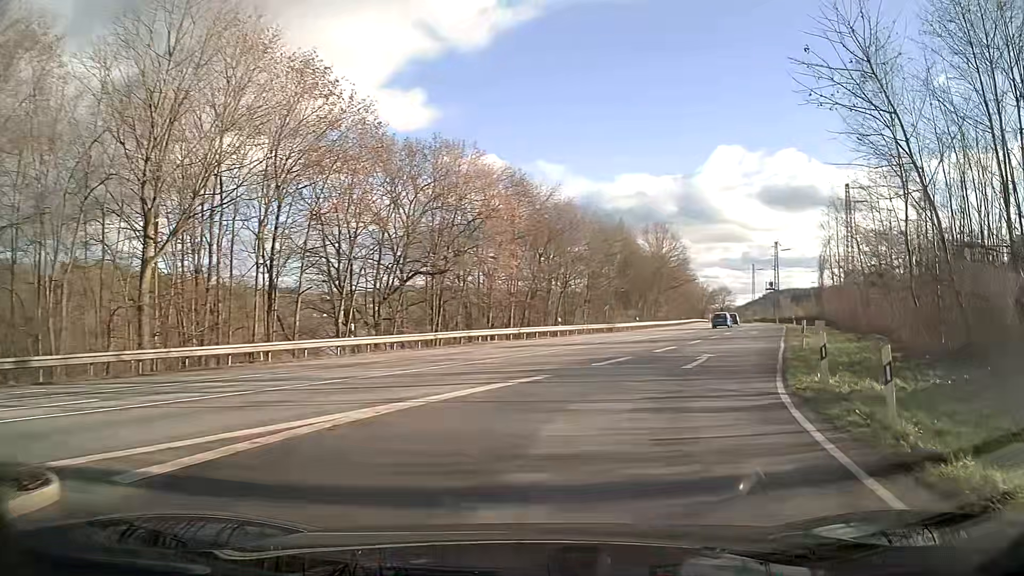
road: tertiary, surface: asphalt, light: Day
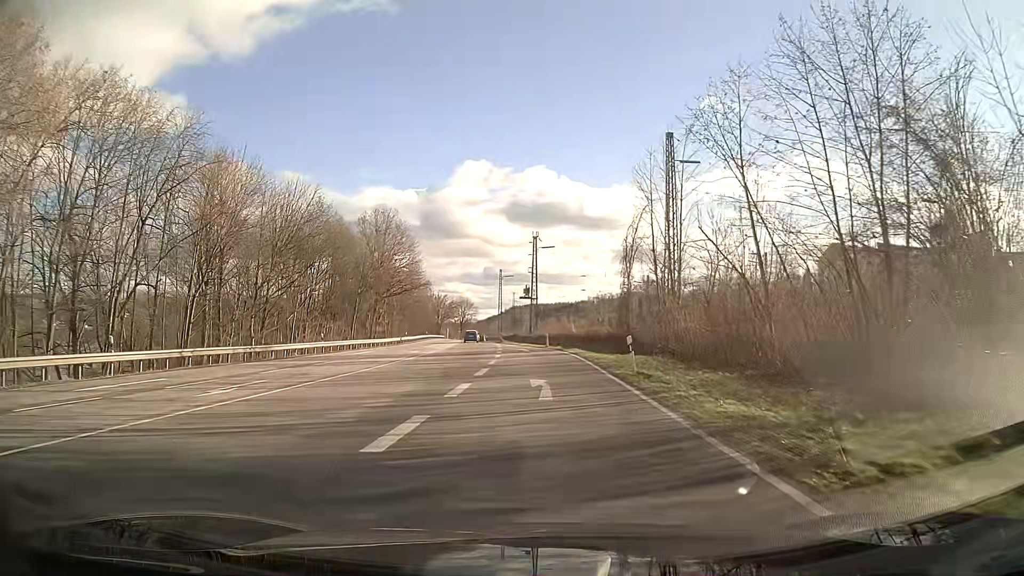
(+6.4, +26.9) m; +18°
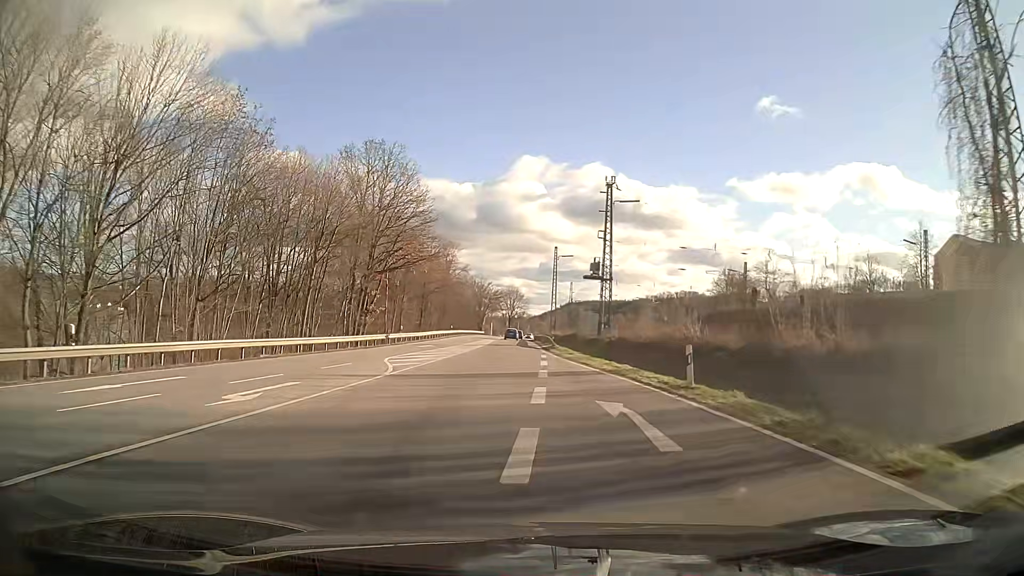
(-1.1, +32.1) m; -5°
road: primary
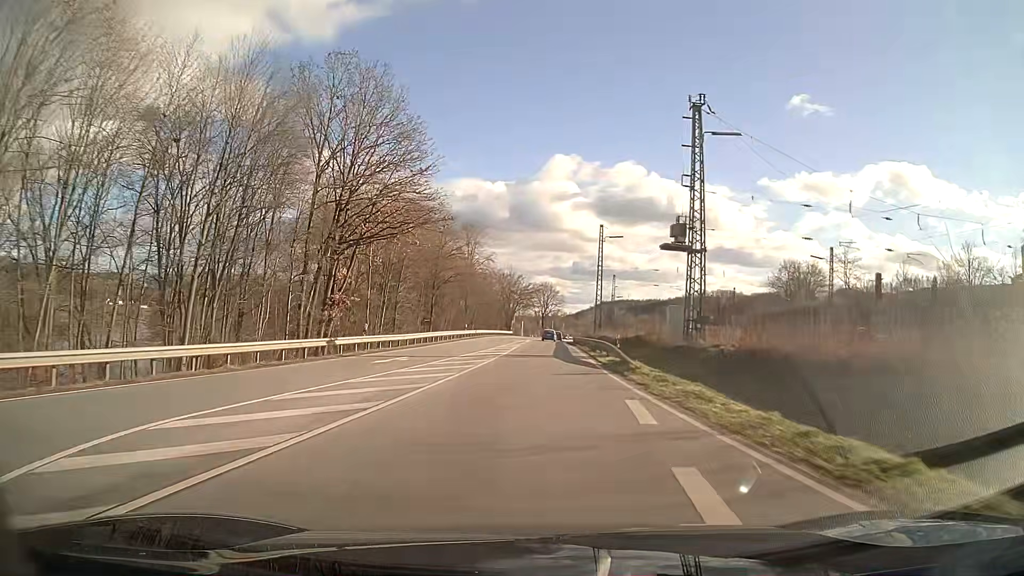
(-0.5, +21.0) m; -2°
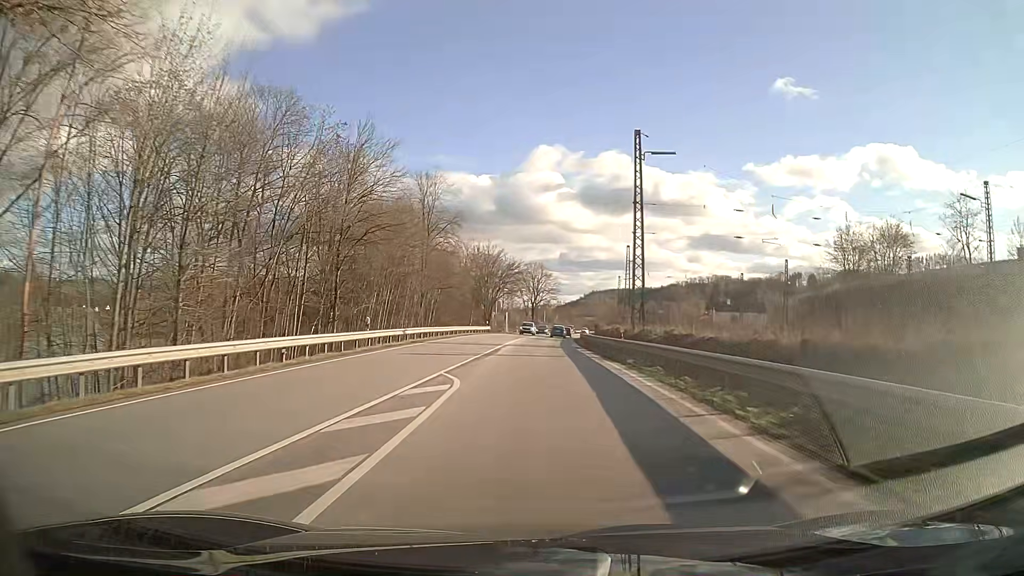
(+0.2, +35.8) m; +1°
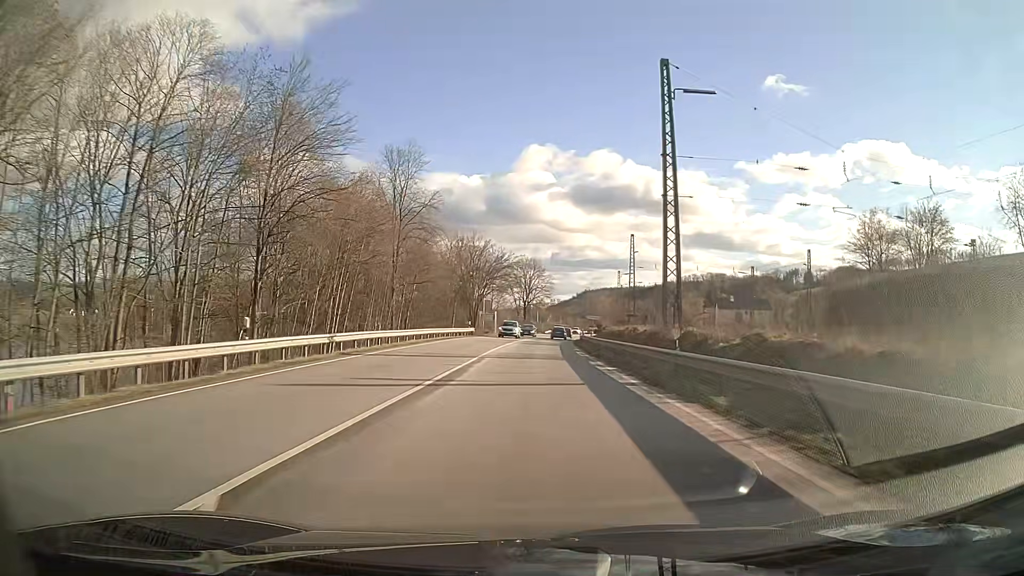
(+0.1, +12.2) m; +1°
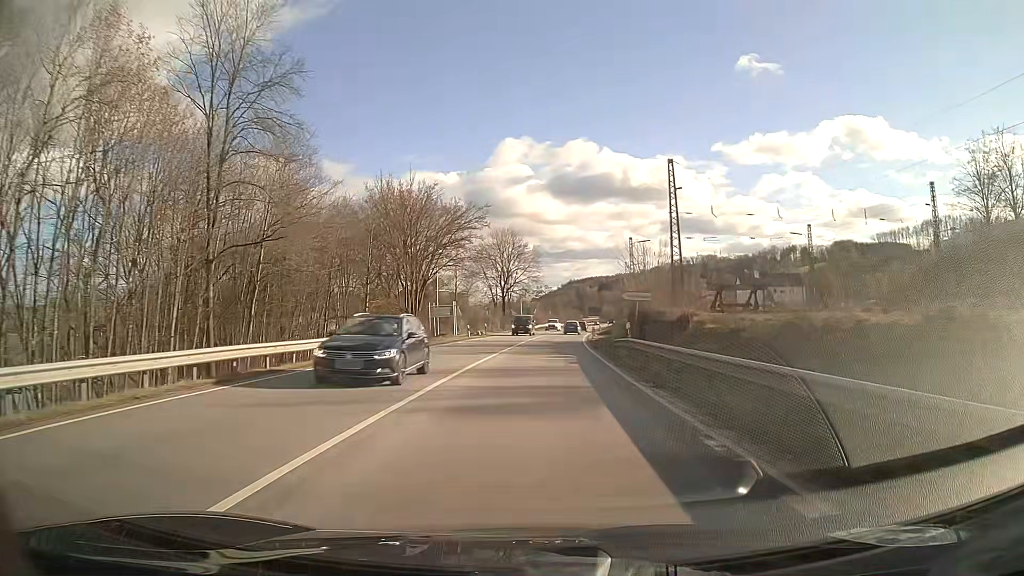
(+0.4, +36.4) m; +2°
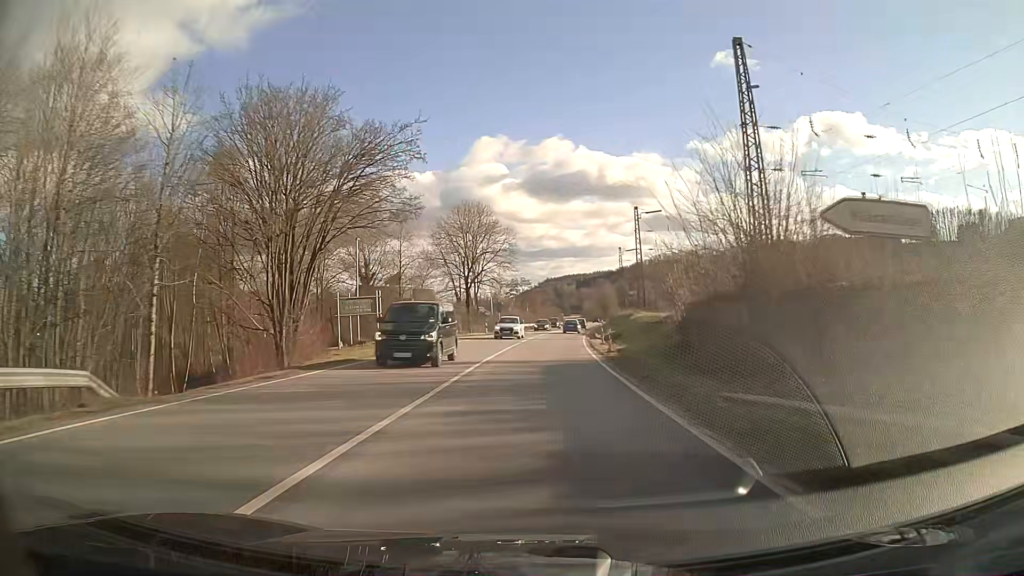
(+0.3, +24.1) m; +2°
